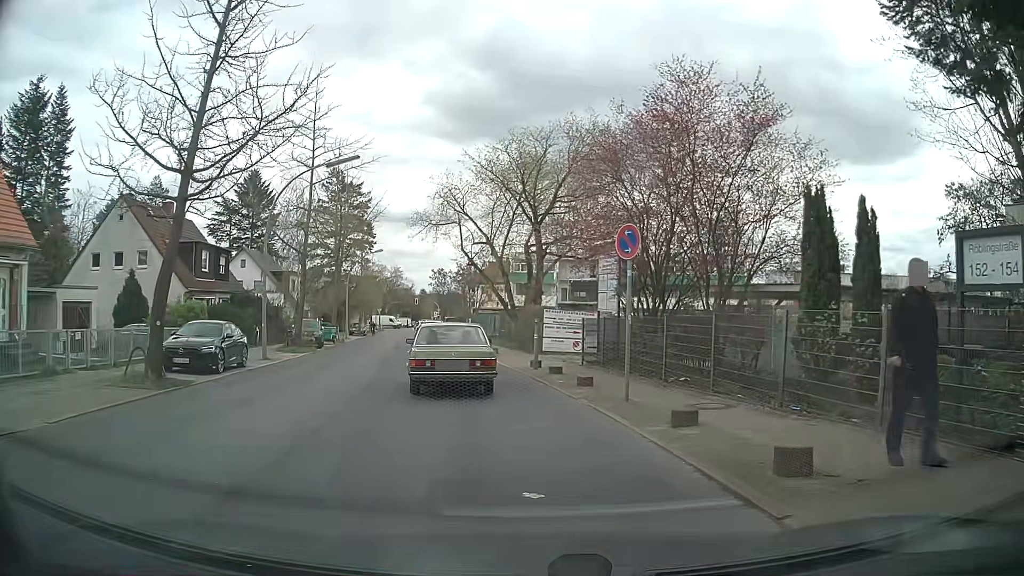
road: tertiary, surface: asphalt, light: Day
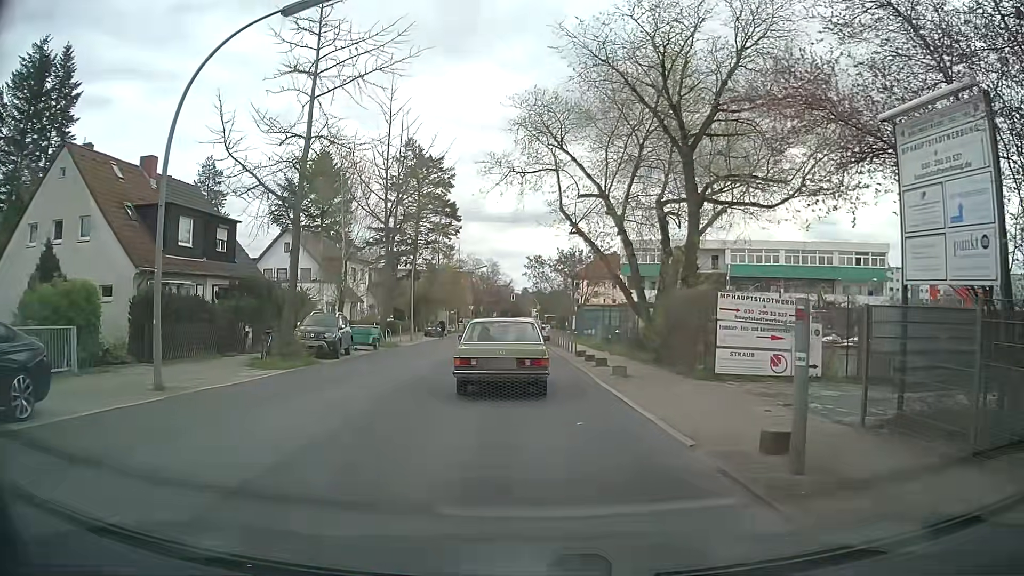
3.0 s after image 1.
(-1.0, +14.3) m; -9°
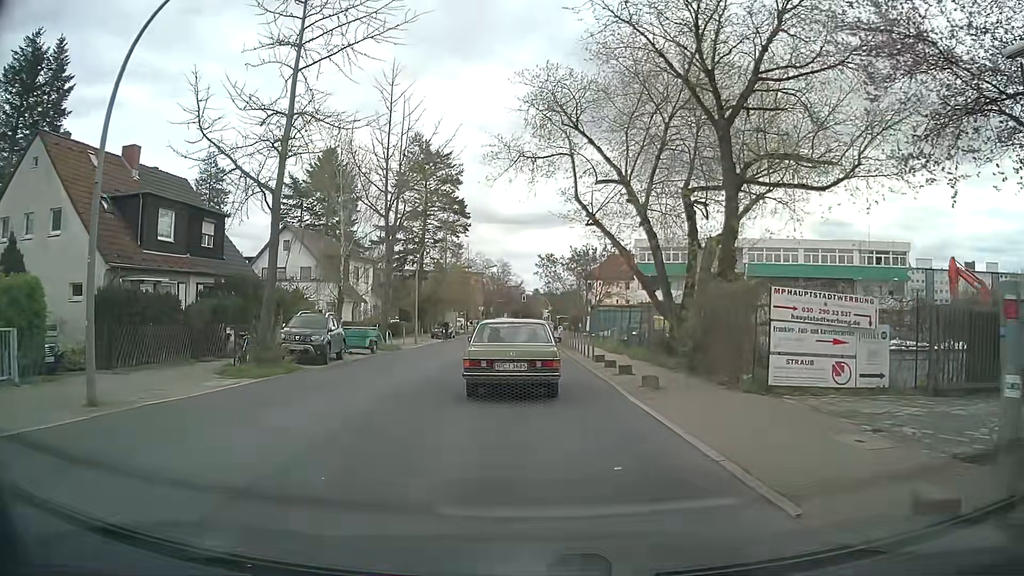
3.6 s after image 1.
(0.0, +2.7) m; 0°
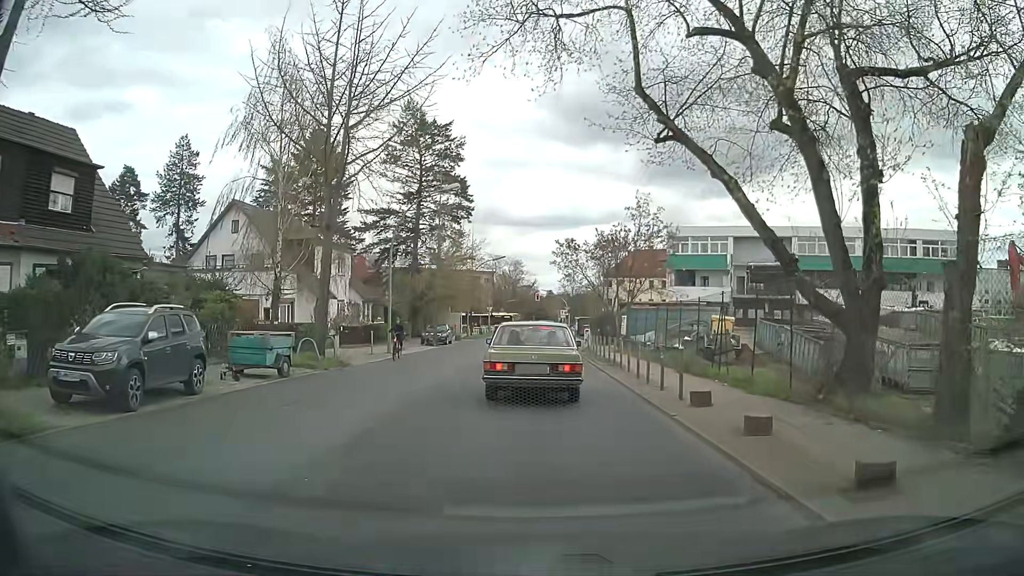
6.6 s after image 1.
(-0.2, +12.2) m; -1°
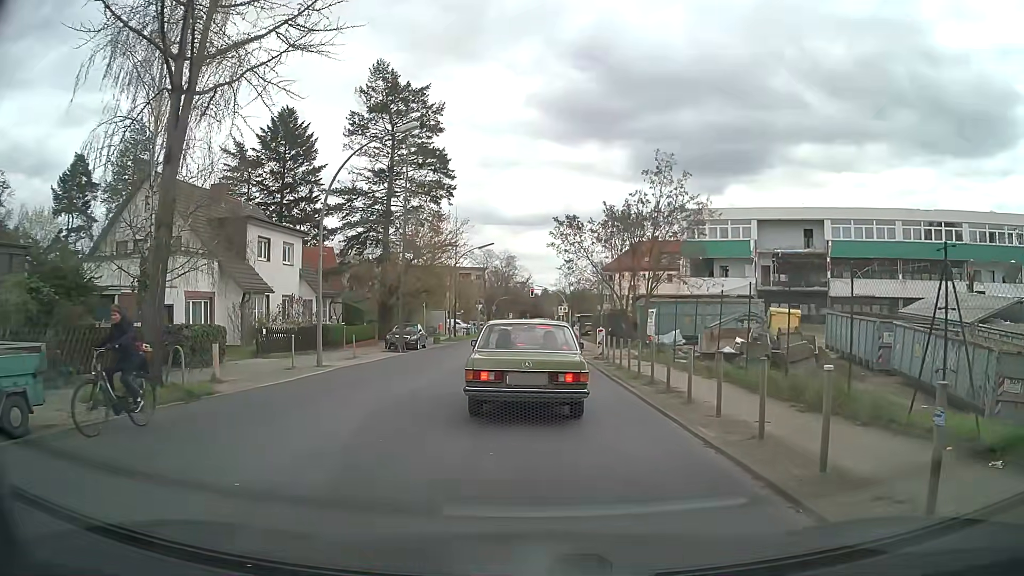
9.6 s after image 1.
(+0.1, +9.8) m; +2°
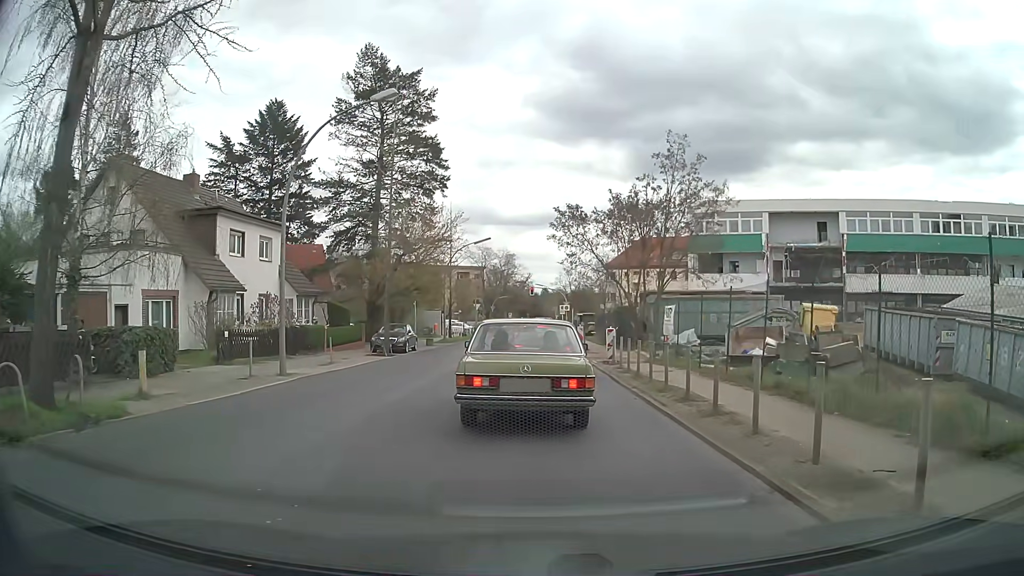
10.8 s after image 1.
(0.0, +3.4) m; -2°
